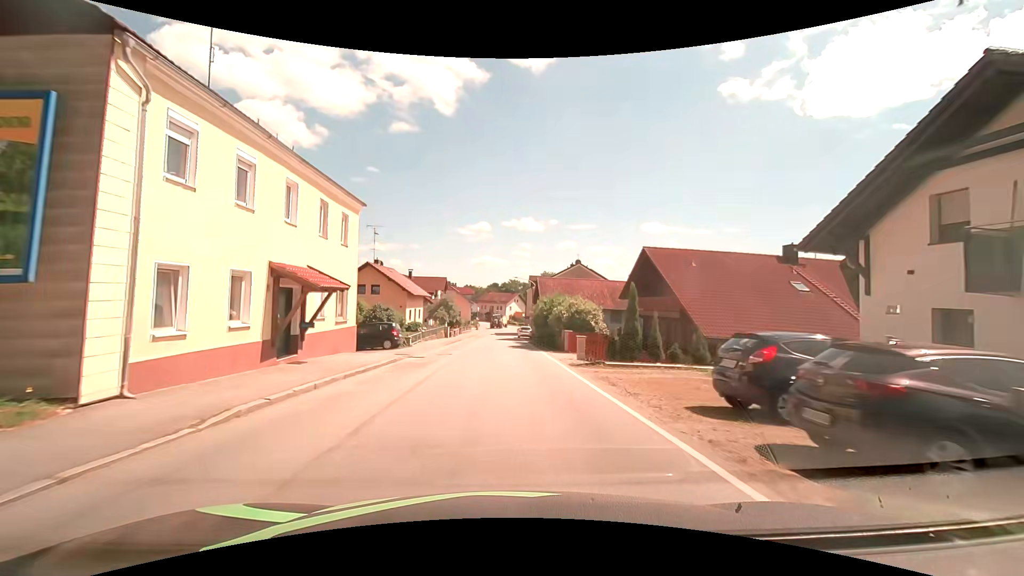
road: secondary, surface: asphalt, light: Day
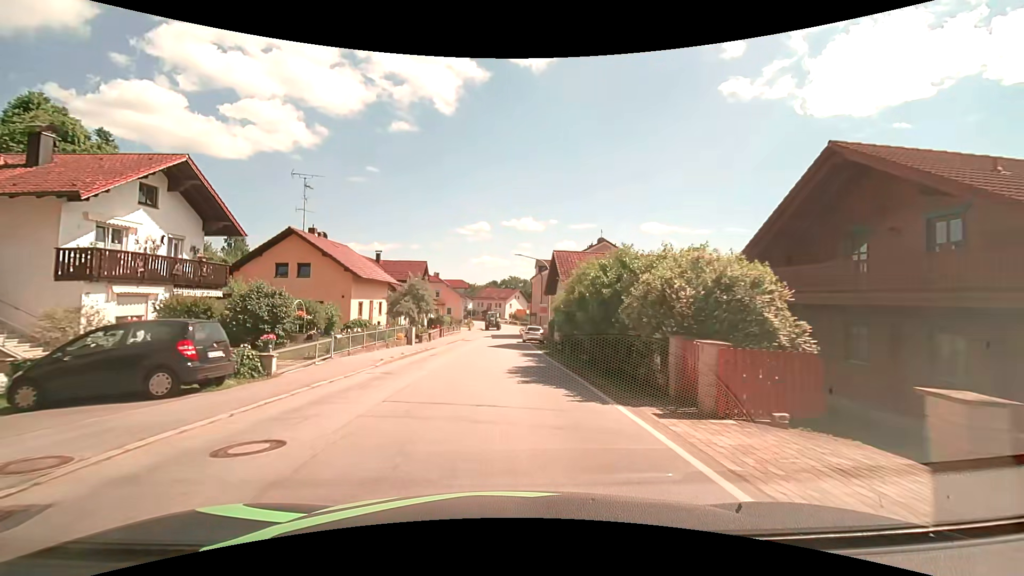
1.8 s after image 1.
(-0.1, +18.3) m; 0°
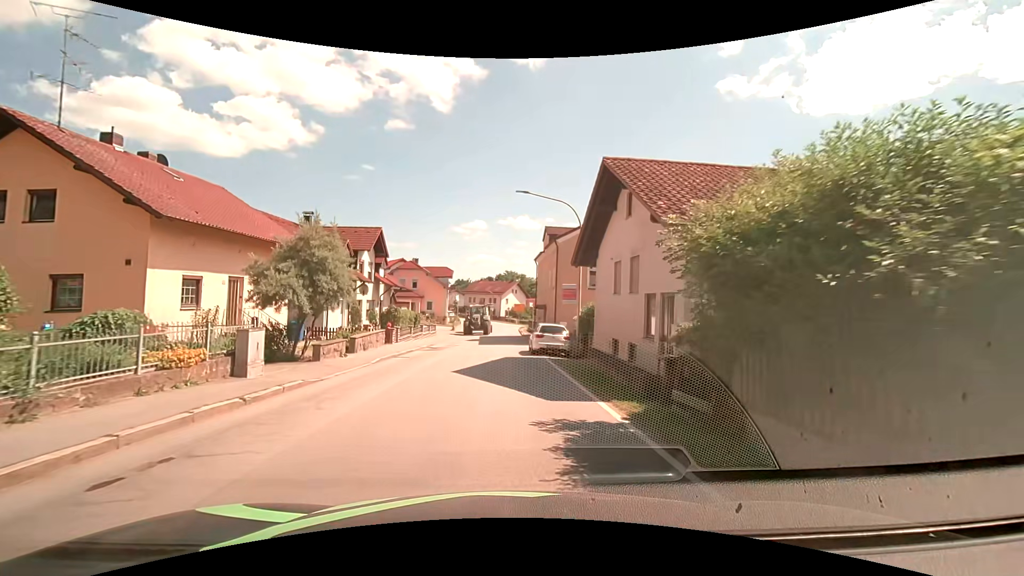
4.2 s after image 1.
(+0.2, +18.5) m; +1°
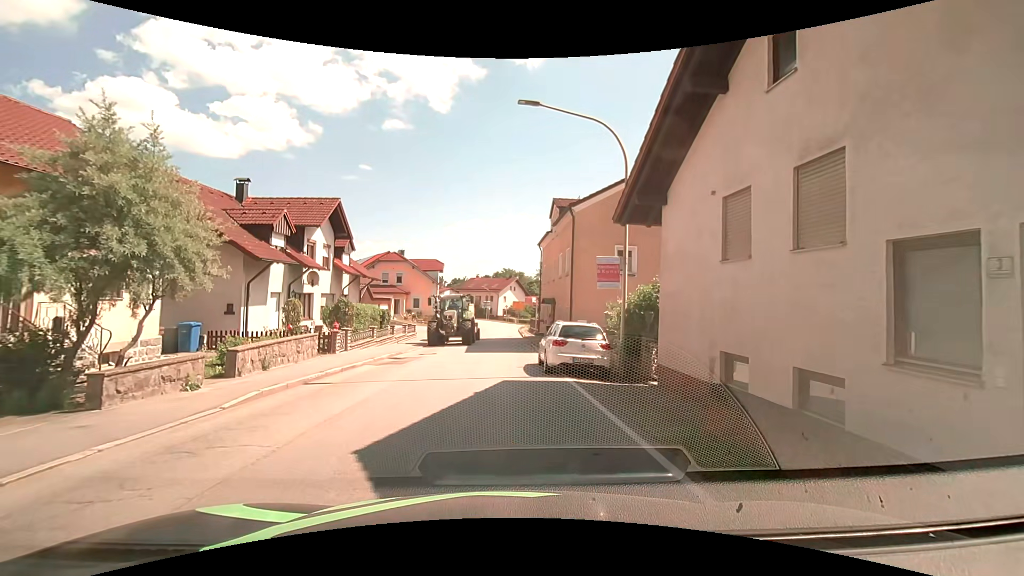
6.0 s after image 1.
(0.0, +8.6) m; +1°
(-1, +10) (-2, +20) (-2, +30) (-2, +40) (-2, +50) (-2, +60) (-2, +70) (-4, +80) (-6, +90) (-9, +99) m
